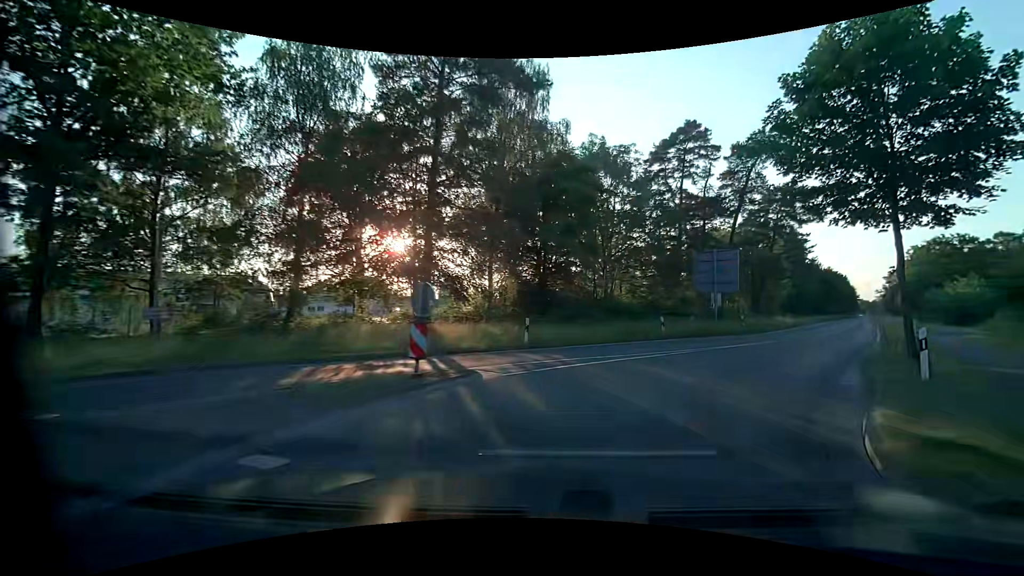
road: tertiary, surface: asphalt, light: Day
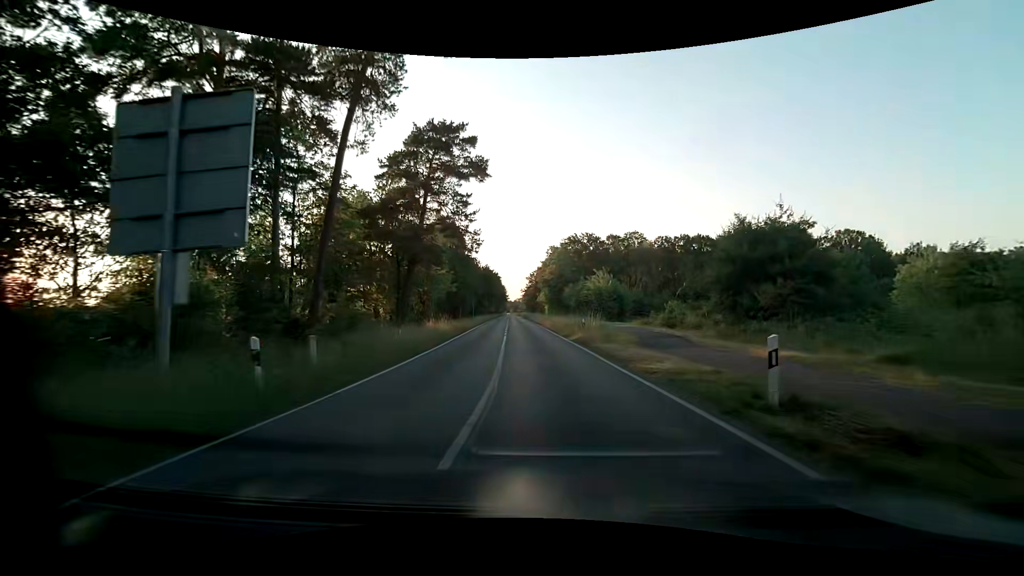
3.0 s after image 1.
(+11.4, +24.2) m; +37°
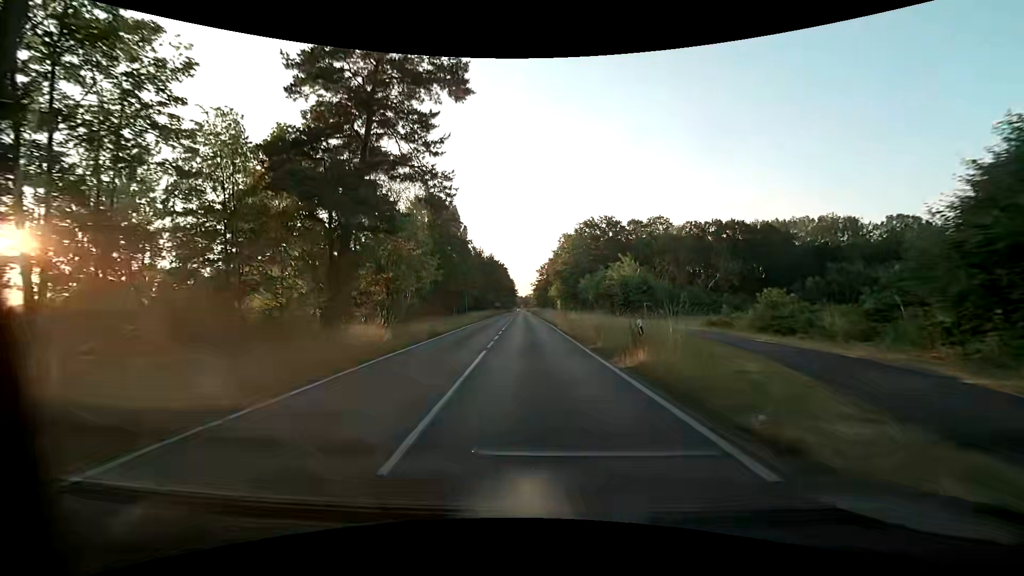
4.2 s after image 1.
(-0.2, +14.5) m; -2°
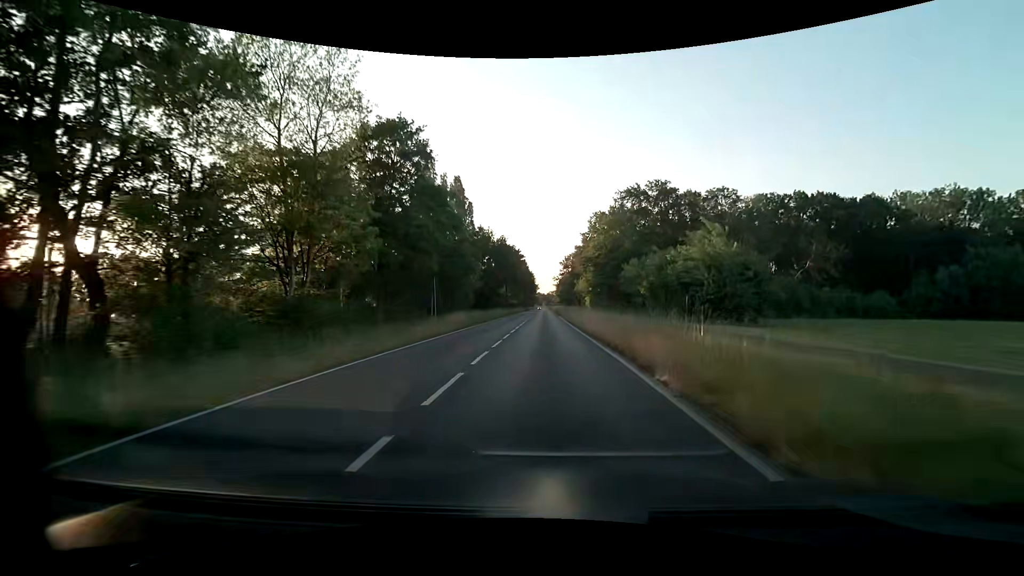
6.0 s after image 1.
(-0.6, +24.4) m; -2°
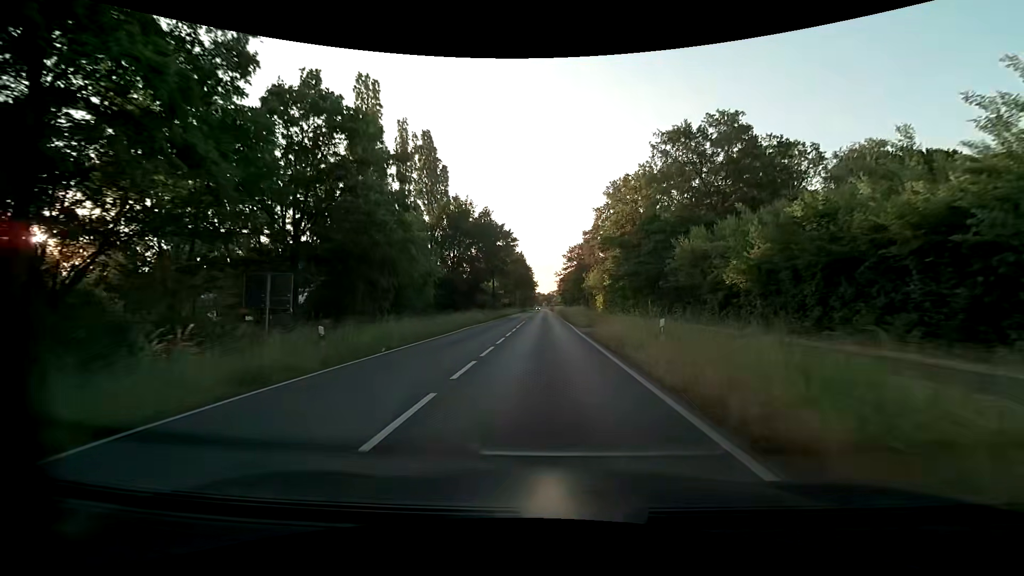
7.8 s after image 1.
(-0.2, +24.4) m; -1°
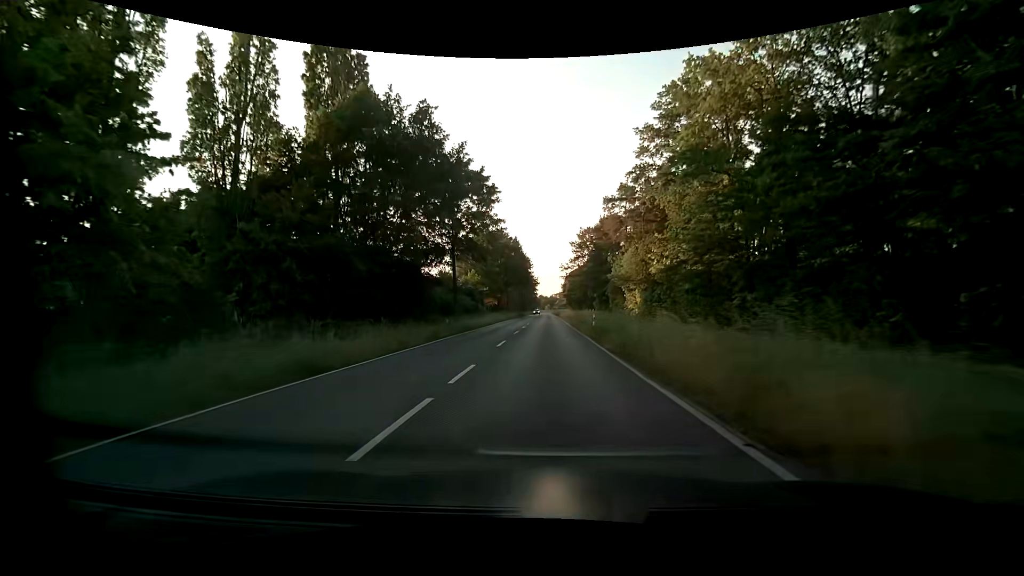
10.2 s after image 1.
(-0.1, +31.8) m; 0°
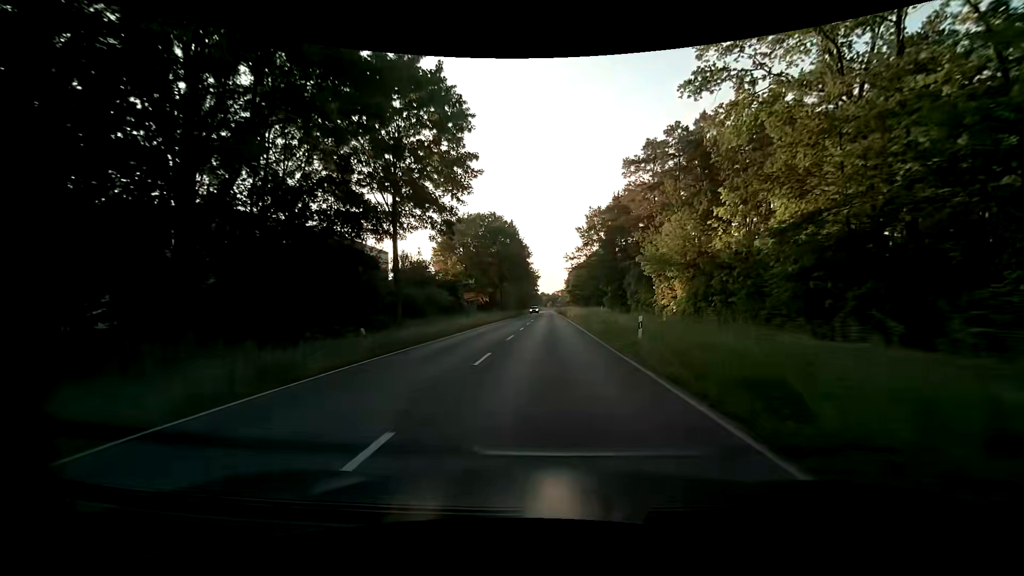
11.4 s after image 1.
(0.0, +15.7) m; 0°
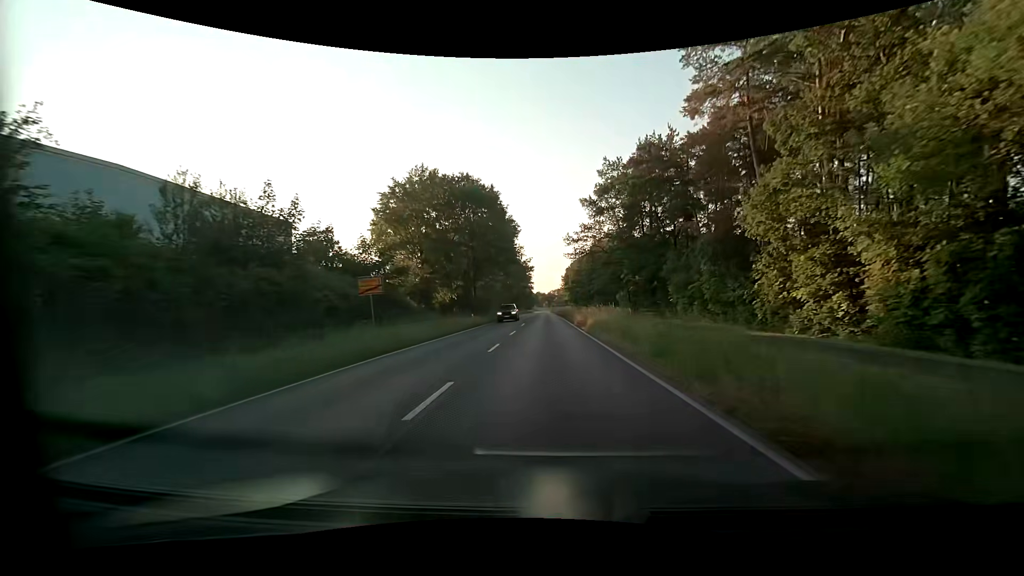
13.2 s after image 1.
(+0.1, +23.5) m; +1°
(0, +10) (0, +20) (0, +30) (-1, +40) (-1, +50) (-1, +60) (-1, +70) (-1, +80) (-1, +90) (-2, +100) m
